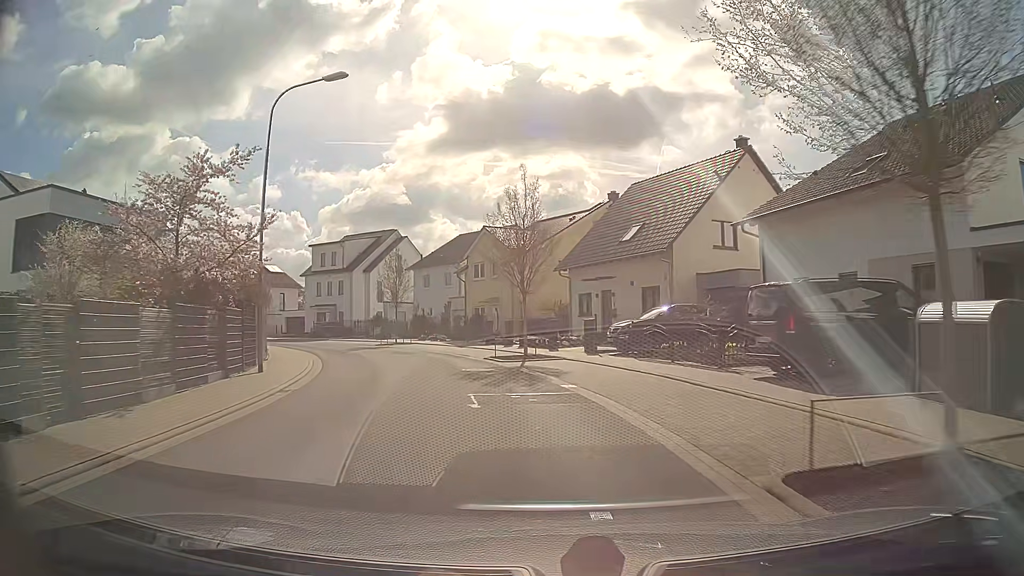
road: residential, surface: asphalt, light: Day
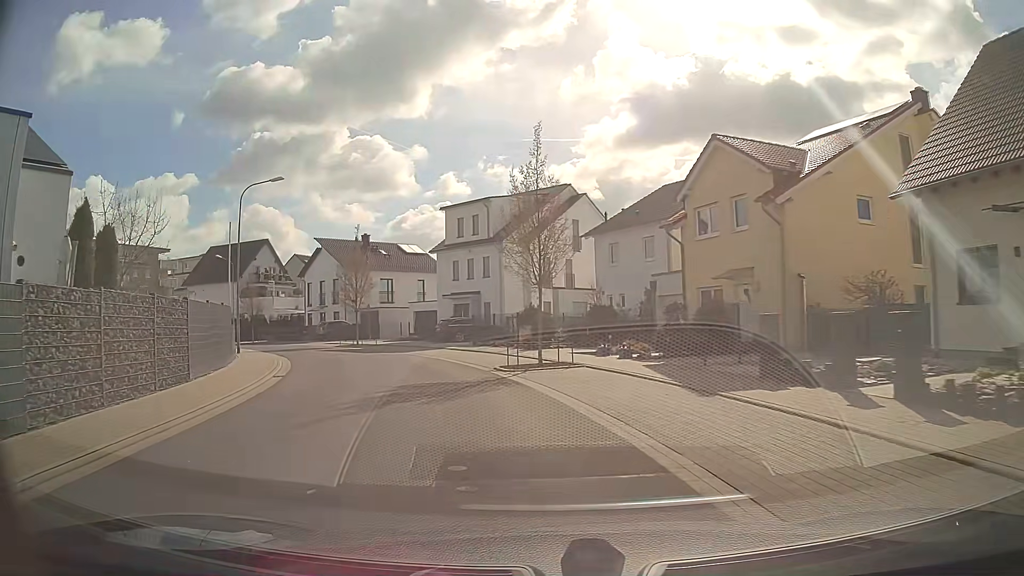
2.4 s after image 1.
(-2.8, +22.0) m; -16°
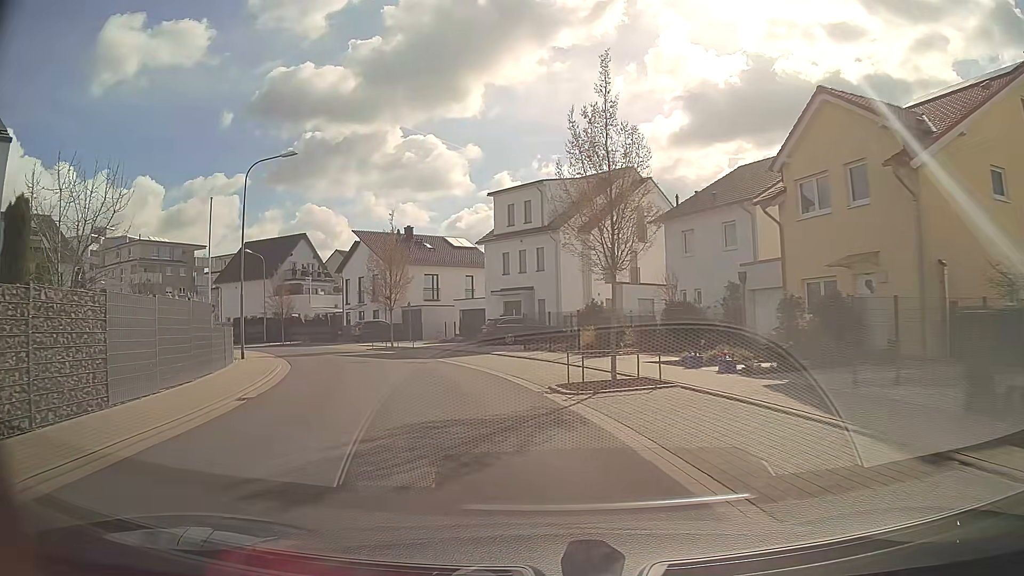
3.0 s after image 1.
(-0.2, +5.3) m; -5°
(-1, +10) (-3, +20) (-7, +29) (-12, +37) (-19, +45) (-27, +51) (-35, +56) (-44, +61) (-53, +66) (-62, +70) m
